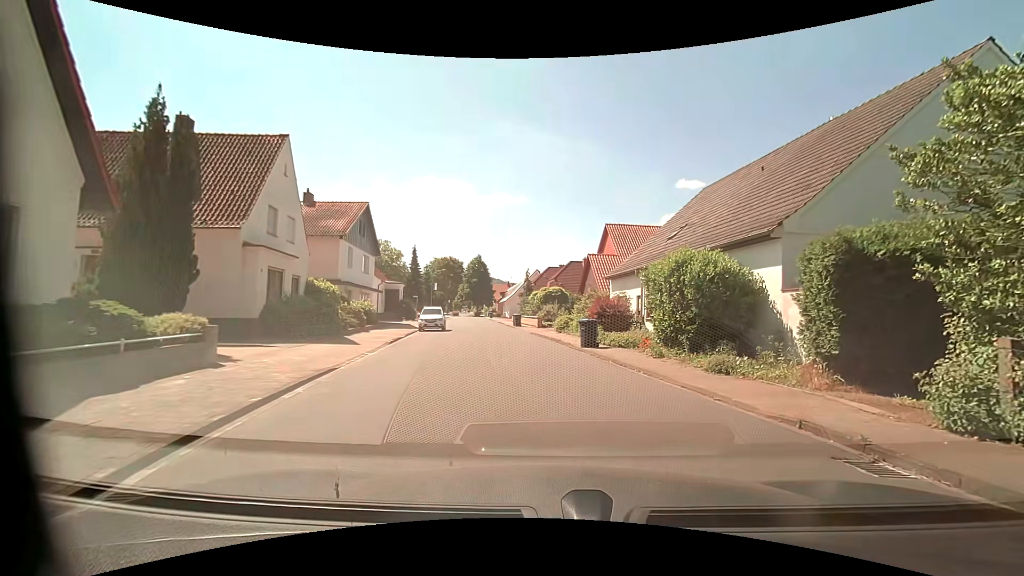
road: residential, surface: asphalt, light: Day
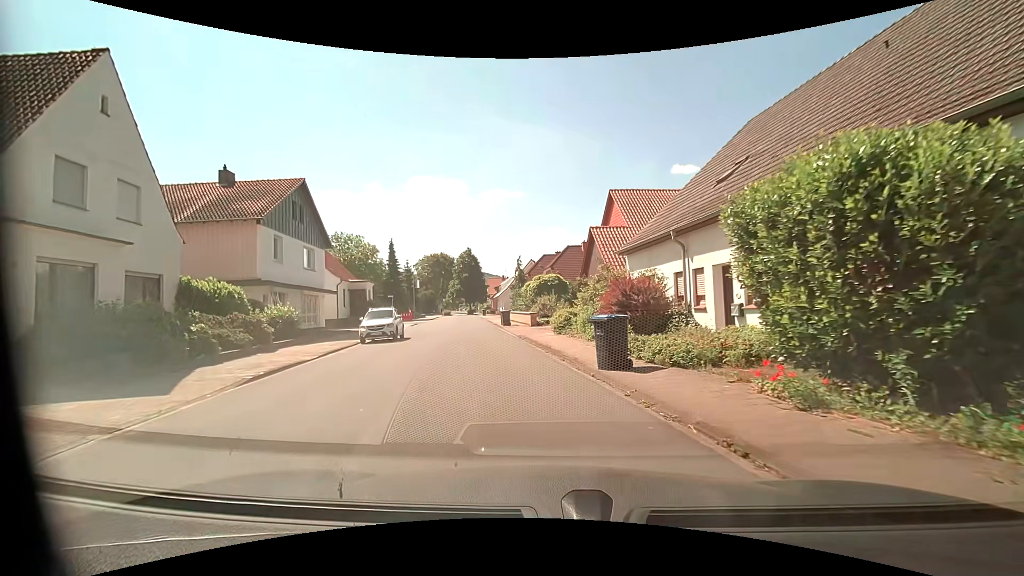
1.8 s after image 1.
(+0.5, +9.1) m; +1°
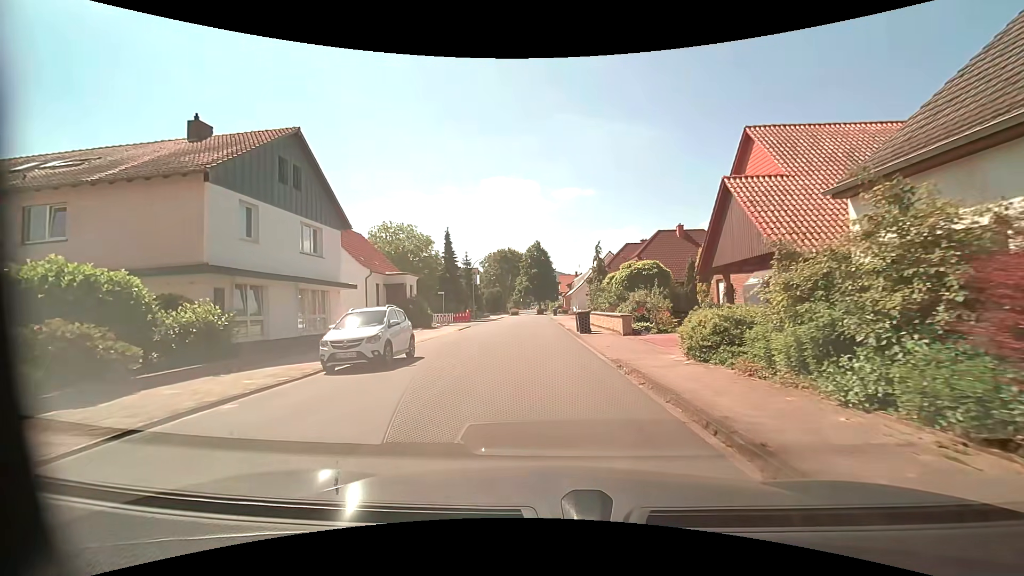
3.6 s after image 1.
(-0.9, +10.5) m; -9°
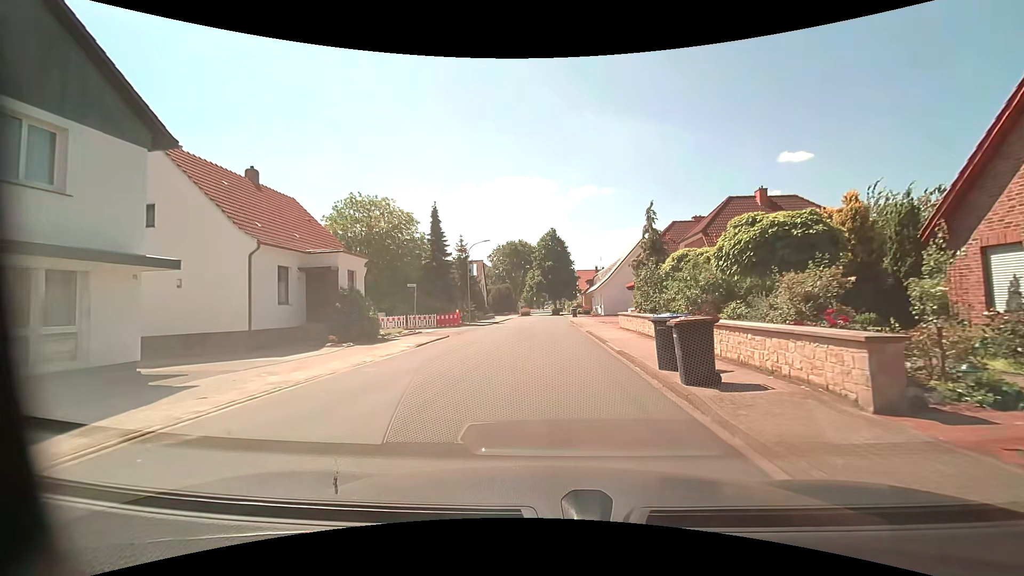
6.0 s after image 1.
(-0.3, +15.0) m; -2°
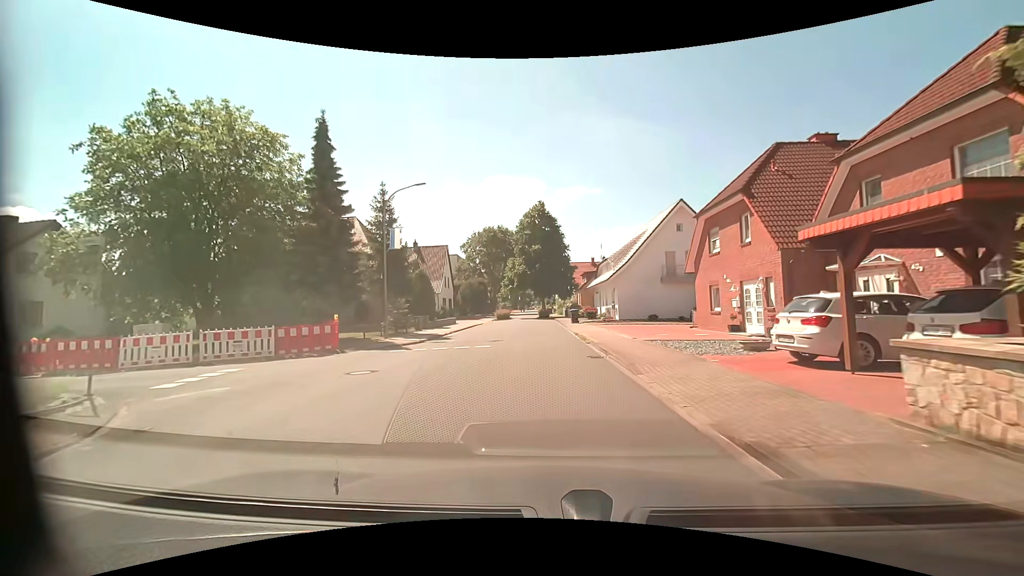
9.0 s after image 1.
(+0.2, +21.9) m; +2°
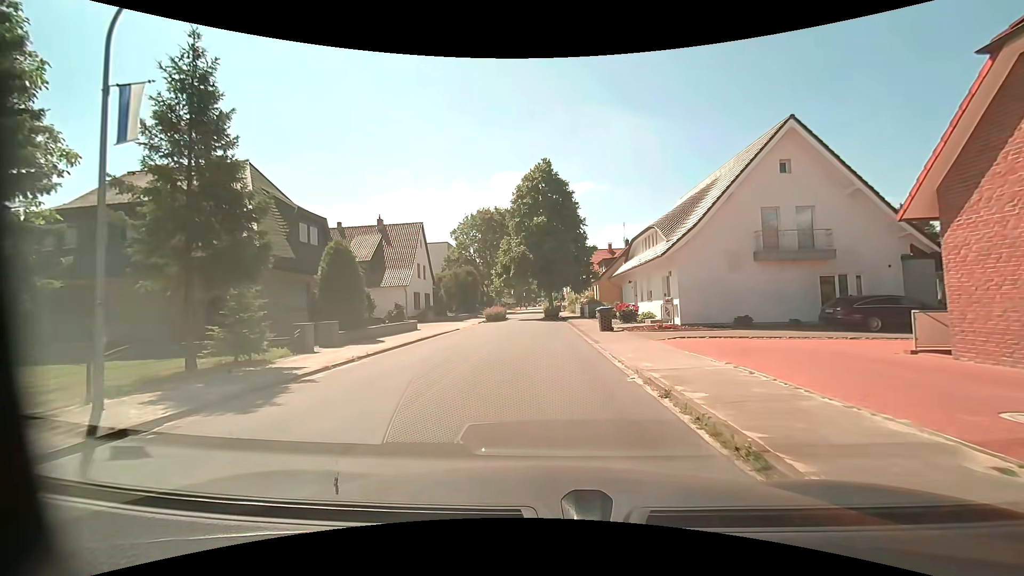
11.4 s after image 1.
(-0.1, +16.5) m; -1°
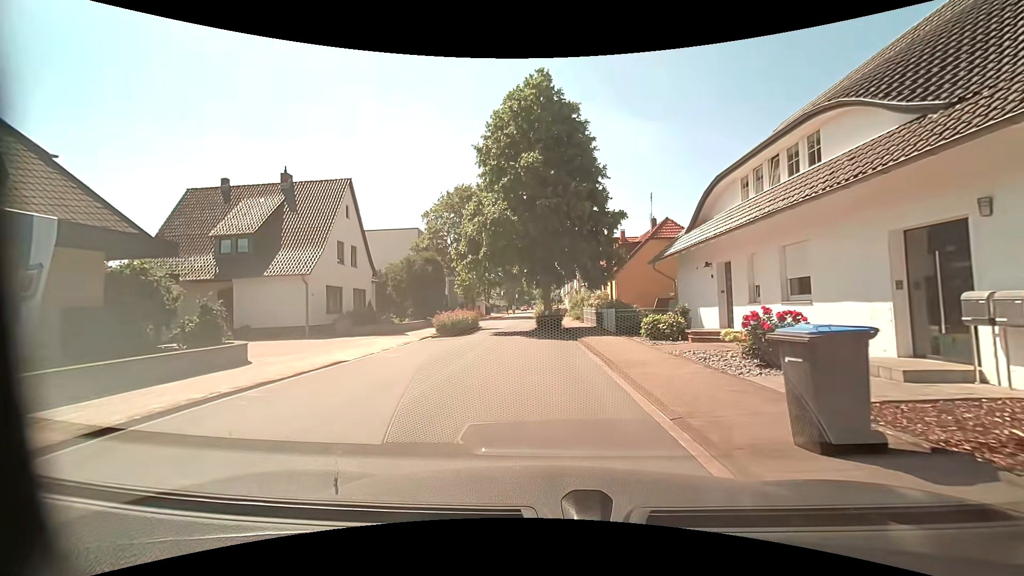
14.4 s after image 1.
(+0.2, +17.5) m; +1°
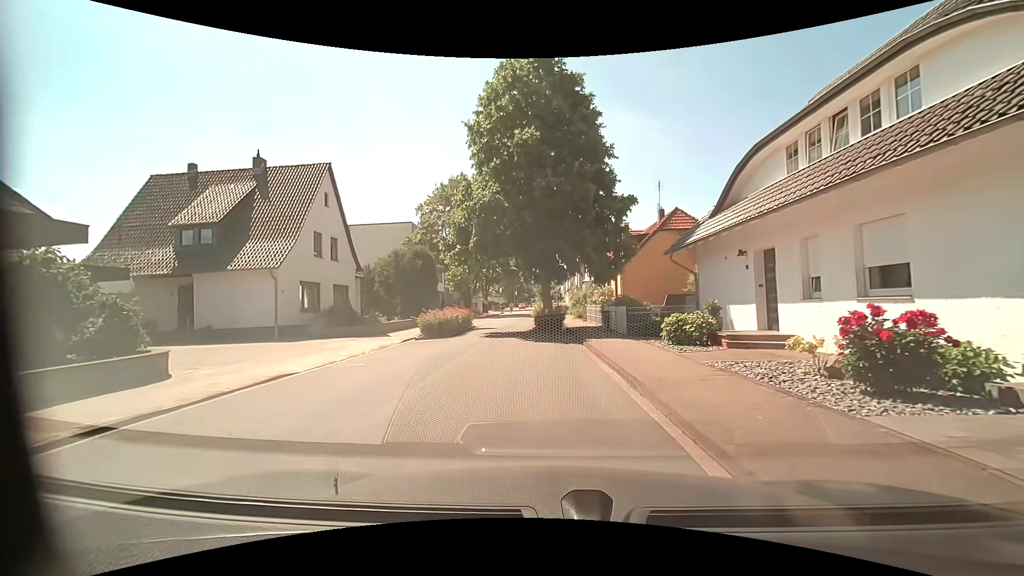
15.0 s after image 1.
(0.0, +3.0) m; 0°
(0, +10) (-1, +20) (-2, +30) (-2, +40) (-1, +50) (-1, +60) (-2, +70) (-2, +80) (-2, +90) (-2, +100) m
